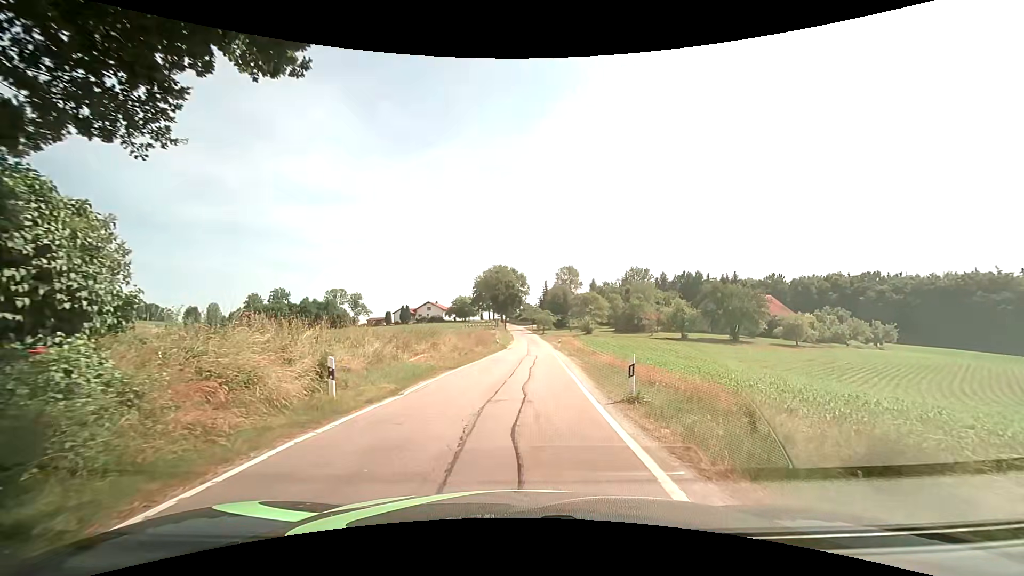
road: unclassified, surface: asphalt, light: Day
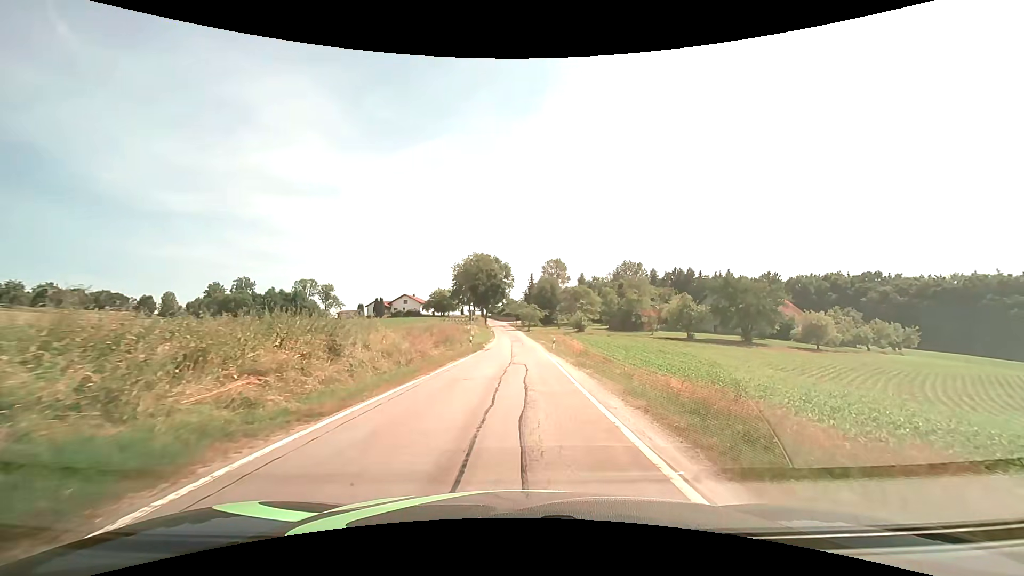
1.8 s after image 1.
(+0.1, +13.3) m; +2°
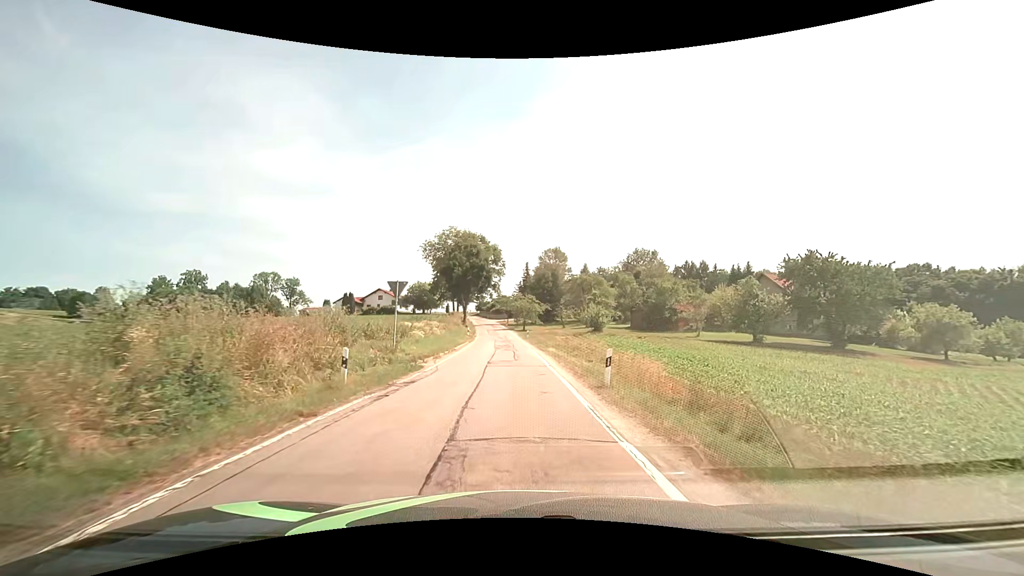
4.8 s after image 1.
(+0.3, +26.0) m; 0°
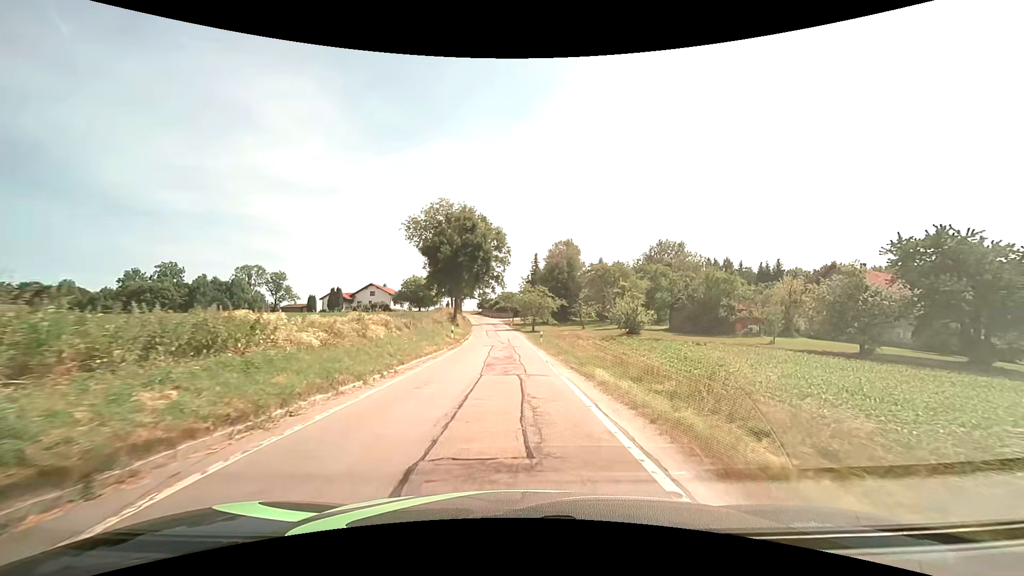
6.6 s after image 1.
(-0.1, +16.7) m; -1°
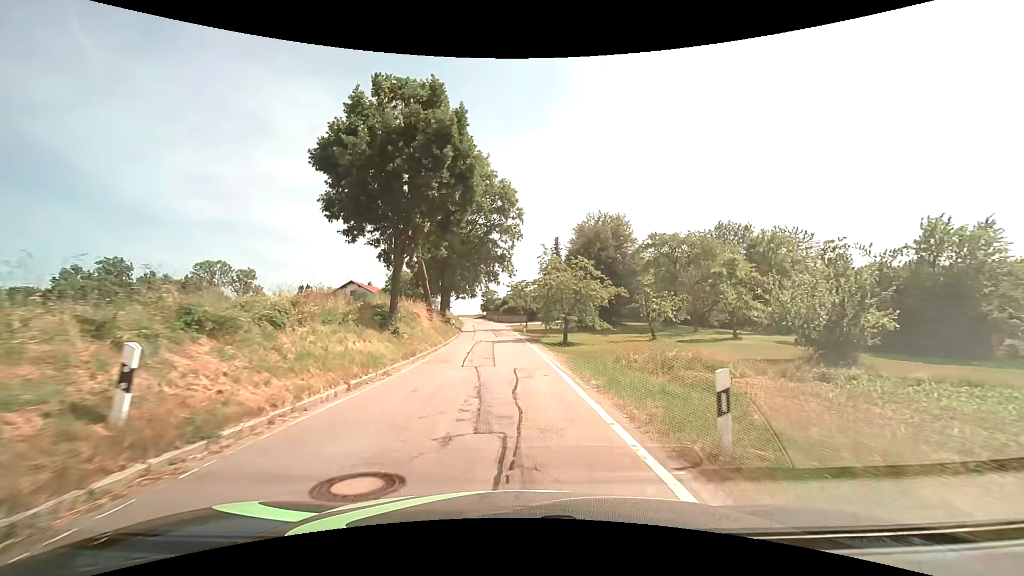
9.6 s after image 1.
(-0.3, +28.6) m; -1°
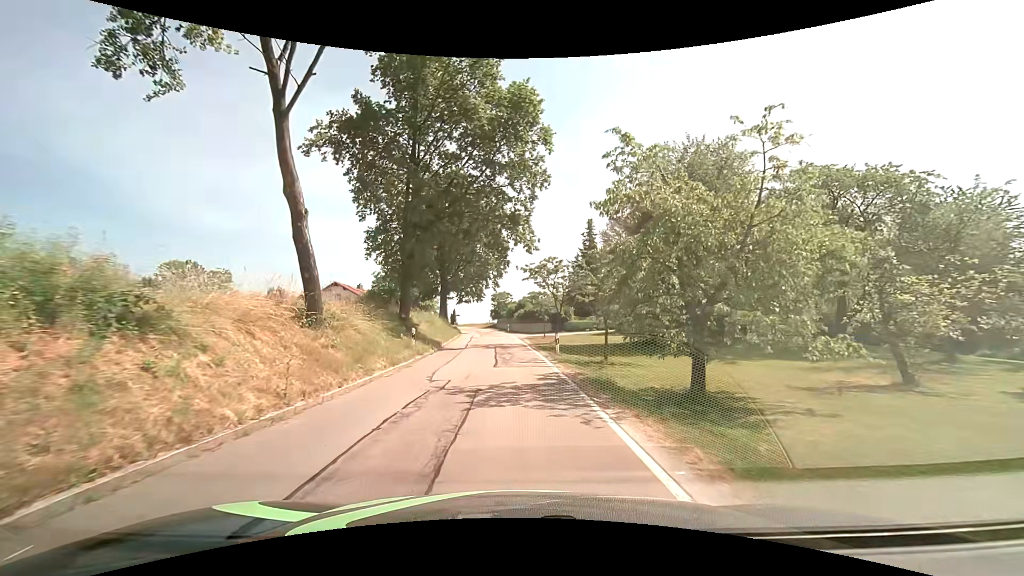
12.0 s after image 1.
(-0.3, +21.9) m; -2°
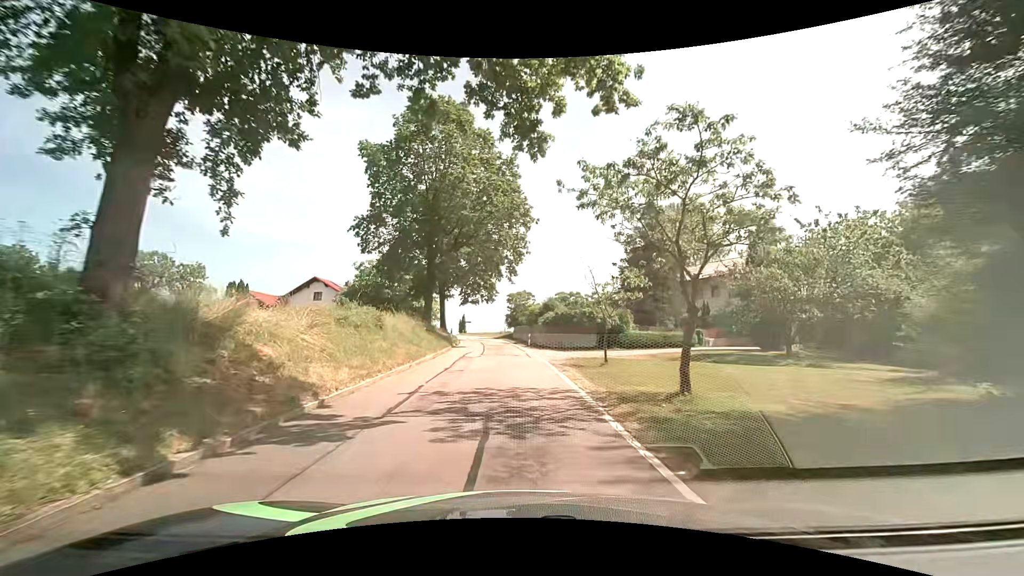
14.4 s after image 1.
(-0.5, +20.0) m; -3°
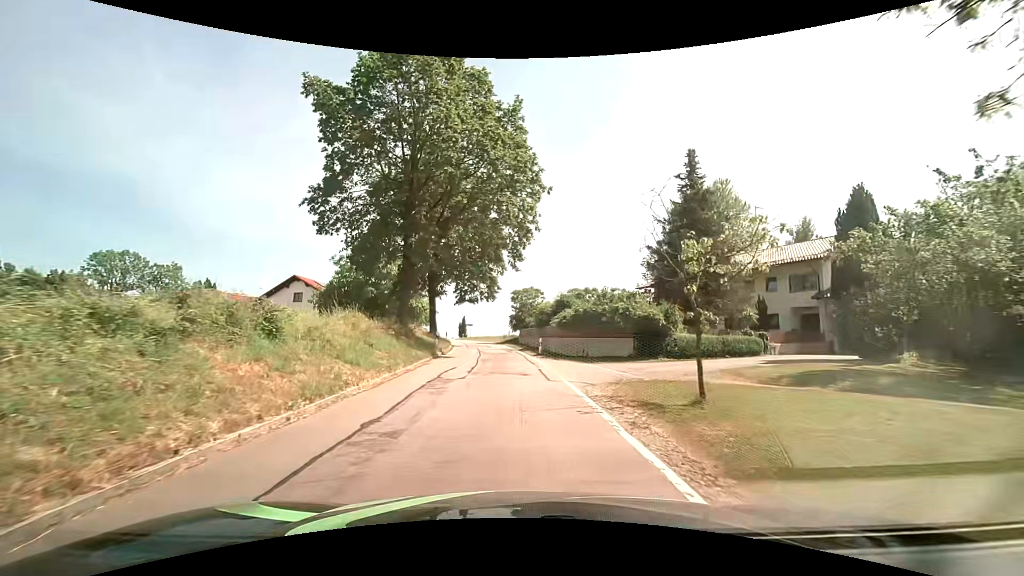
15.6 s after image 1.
(0.0, +9.4) m; -2°
